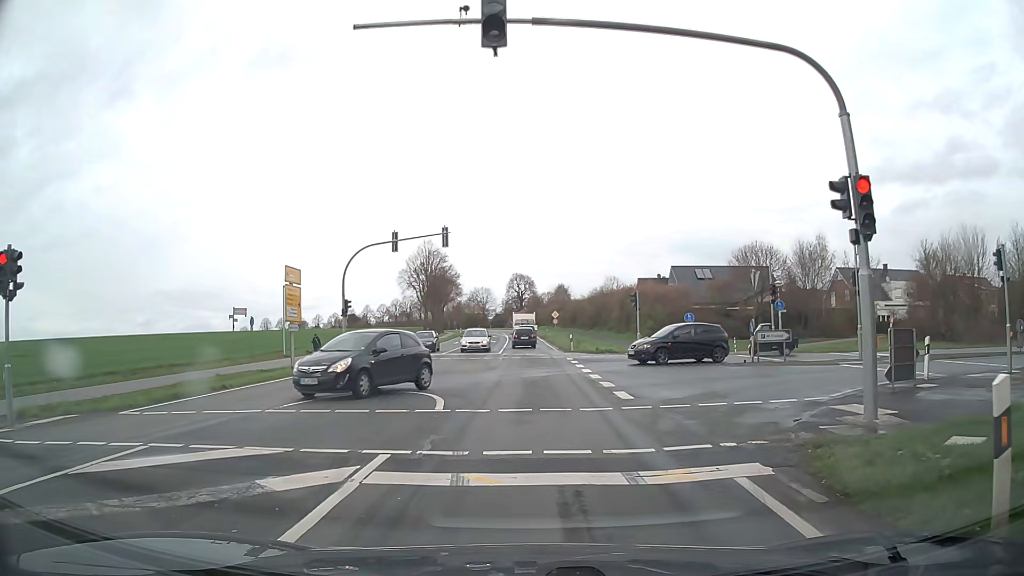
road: secondary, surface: asphalt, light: Day
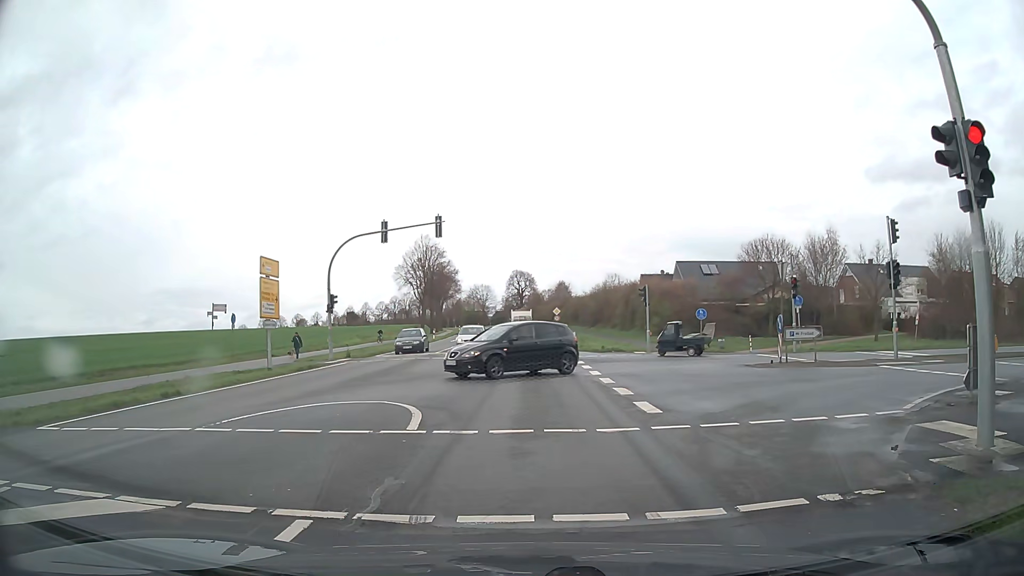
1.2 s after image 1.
(-0.1, +2.6) m; -1°
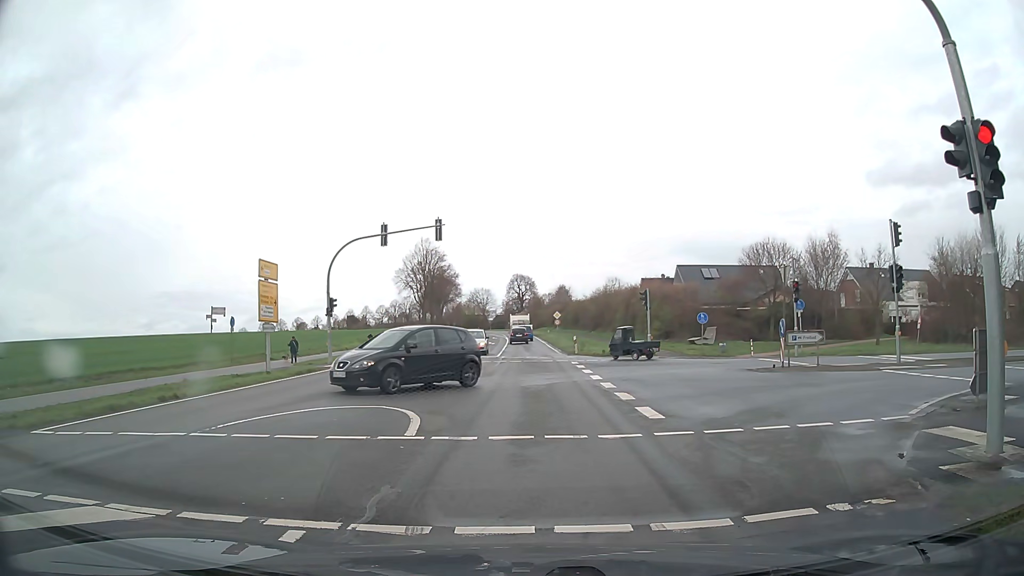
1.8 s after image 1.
(0.0, +0.2) m; 0°
